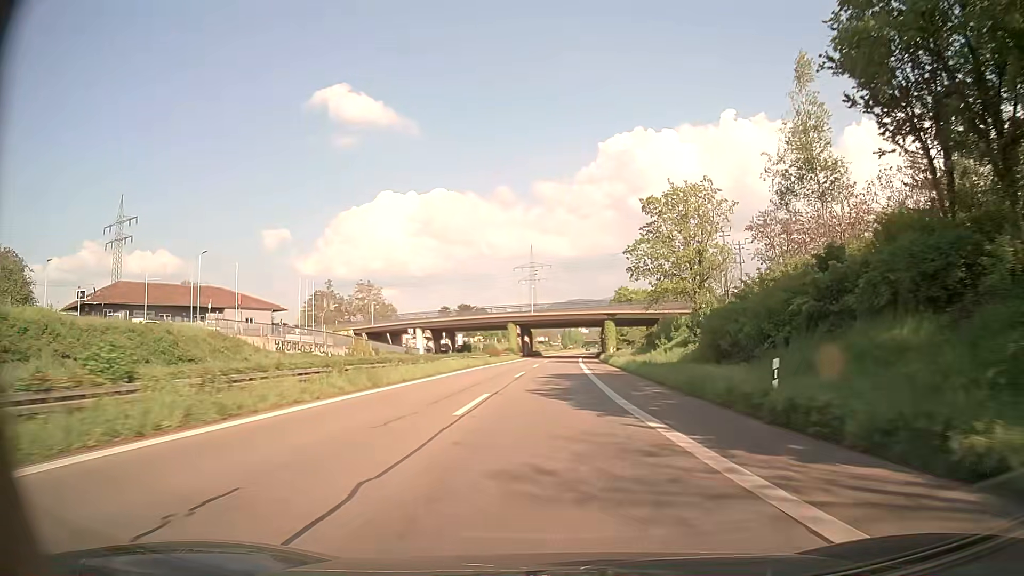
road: trunk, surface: asphalt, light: Day
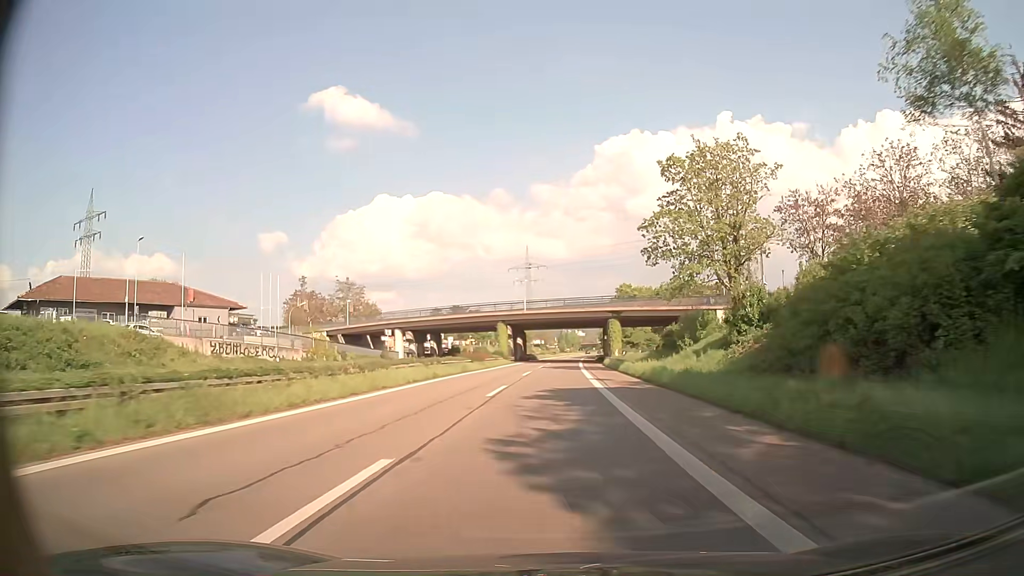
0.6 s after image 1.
(0.0, +11.5) m; 0°
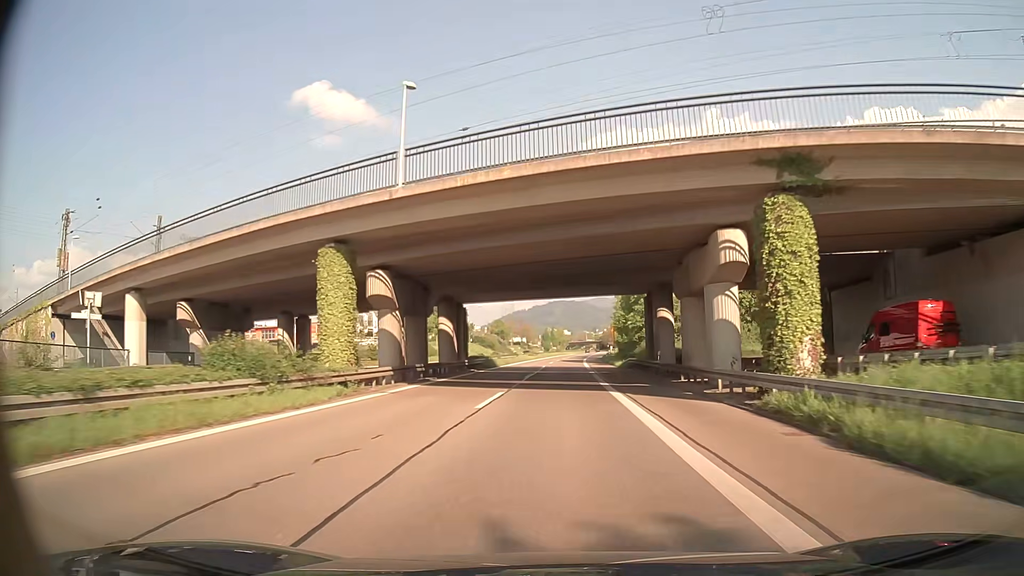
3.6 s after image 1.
(+0.7, +58.4) m; +1°
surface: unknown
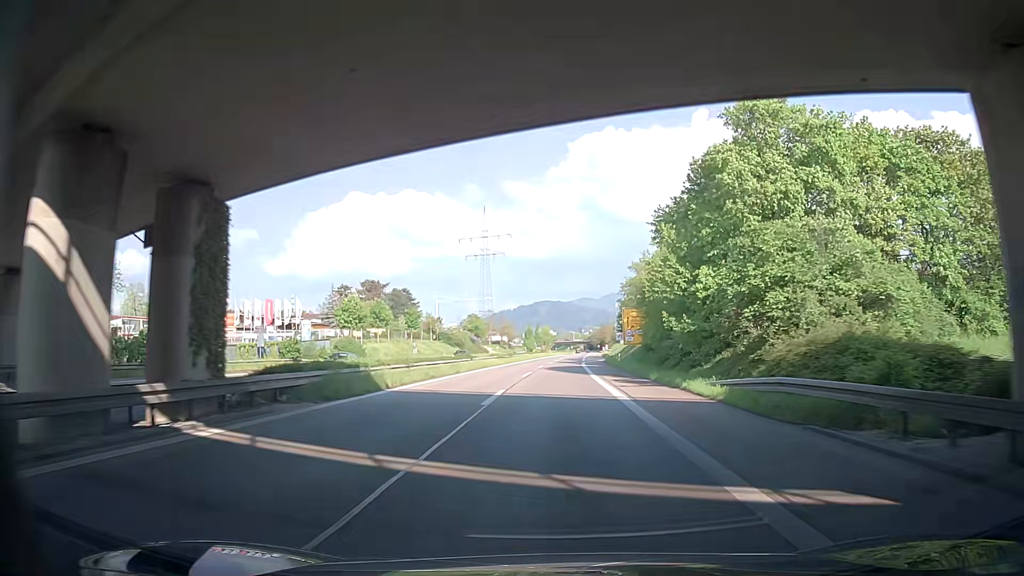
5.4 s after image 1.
(+0.1, +35.3) m; 0°
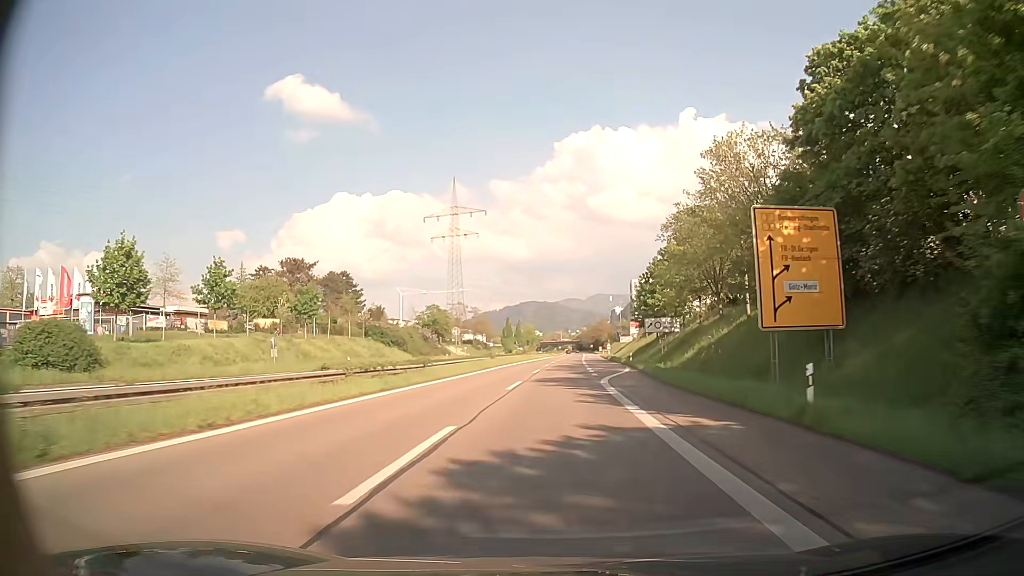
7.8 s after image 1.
(+1.8, +46.4) m; +3°
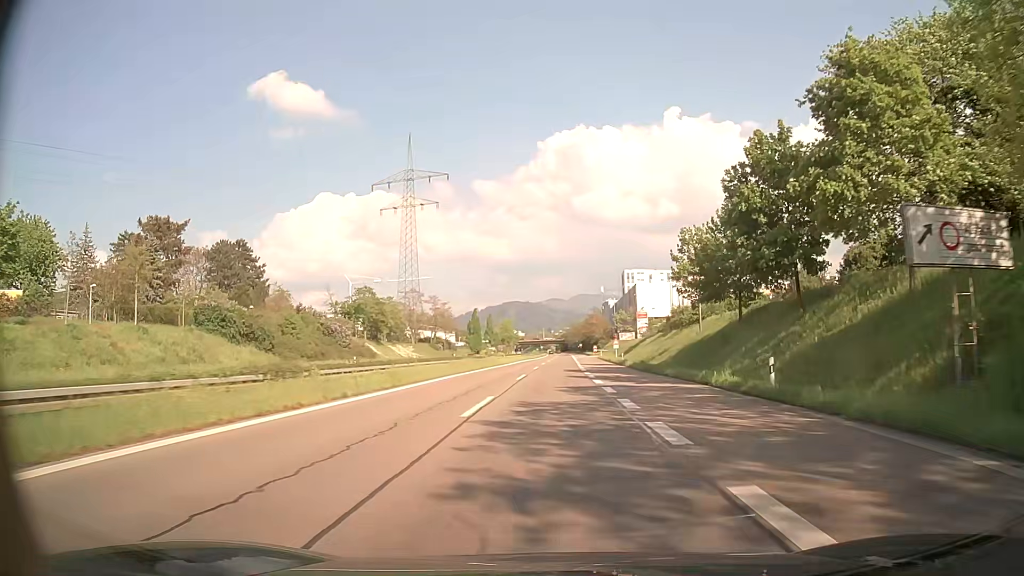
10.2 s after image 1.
(+0.7, +45.9) m; +2°
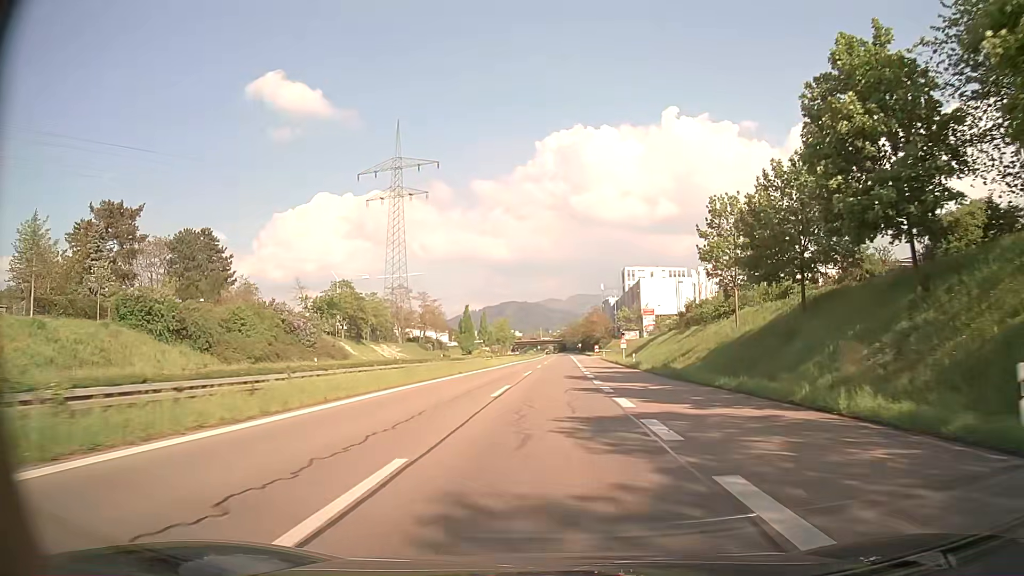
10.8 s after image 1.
(0.0, +11.4) m; 0°
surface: asphalt
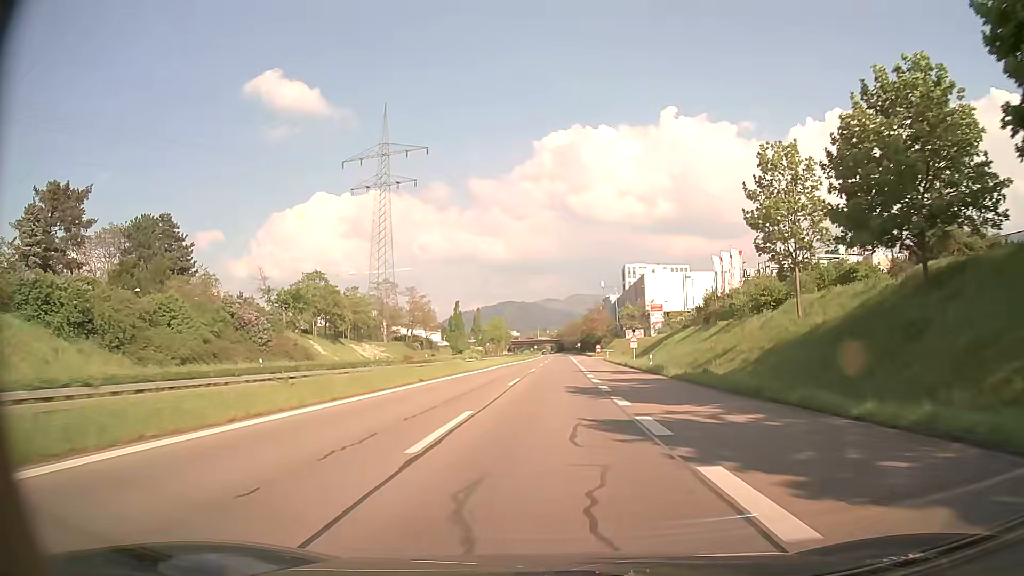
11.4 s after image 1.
(0.0, +11.4) m; 0°
(0, +10) (0, +20) (0, +30) (0, +40) (0, +50) (+1, +60) (+1, +70) (+1, +80) (+1, +90) (+1, +100) m
